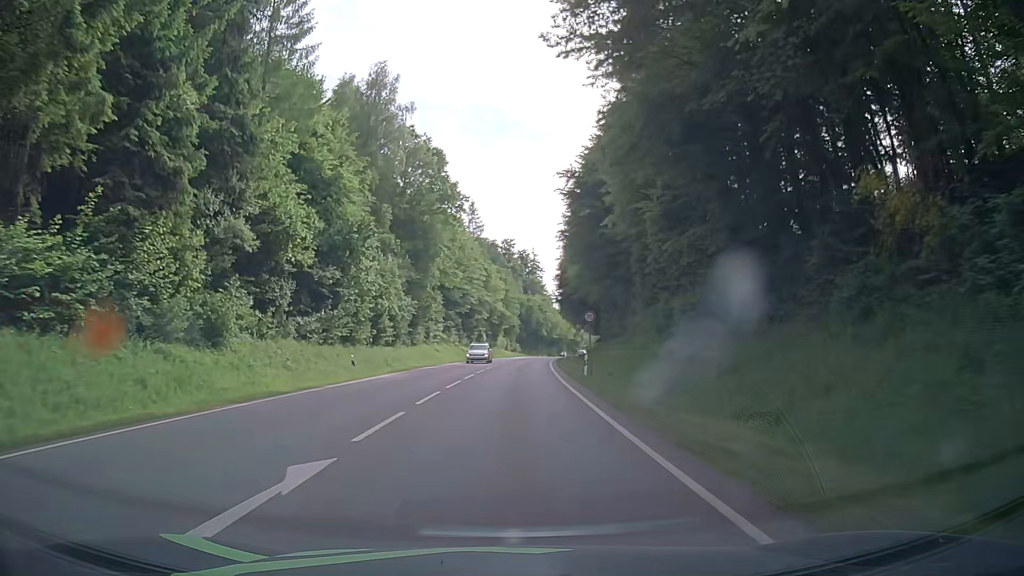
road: secondary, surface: asphalt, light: Day
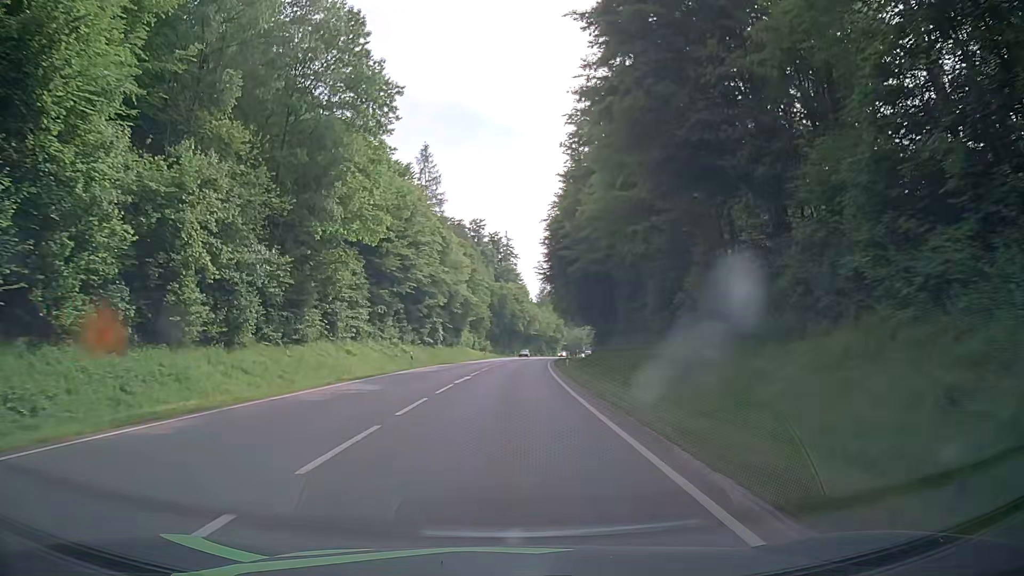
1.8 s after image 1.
(+0.5, +32.4) m; +3°
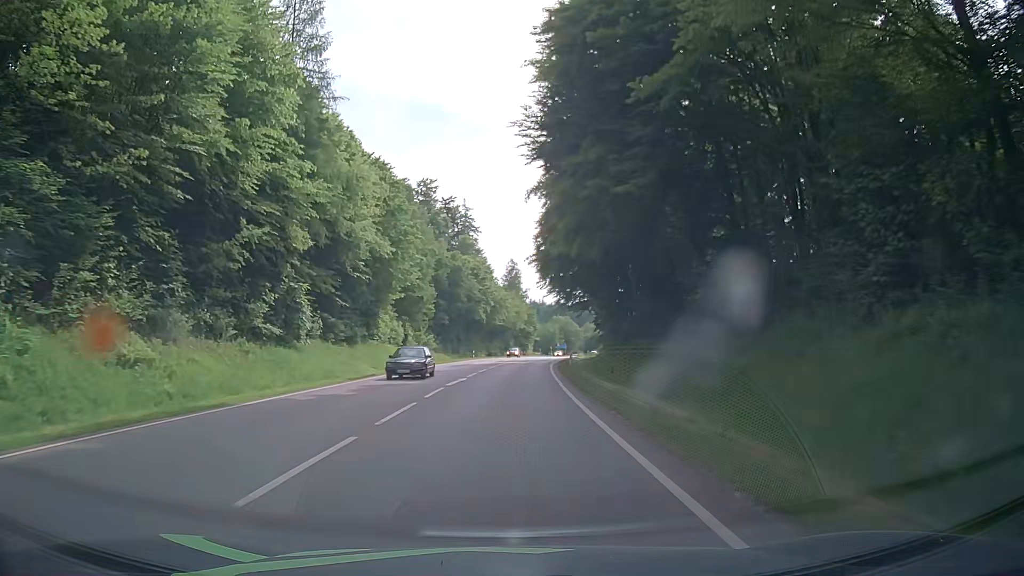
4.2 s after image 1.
(+1.0, +43.3) m; +3°
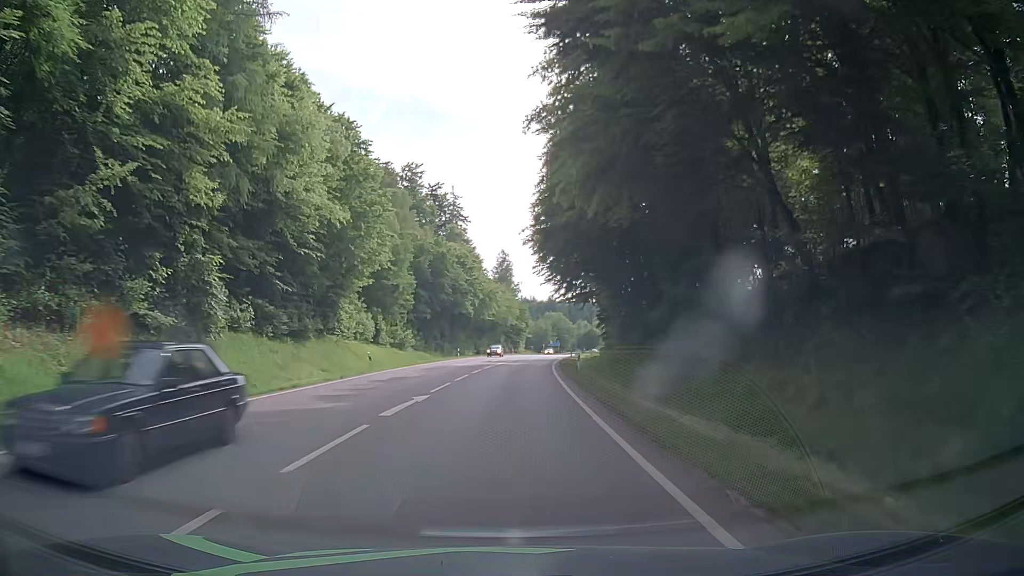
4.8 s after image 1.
(0.0, +10.8) m; 0°
(0, +10) (0, +20) (+1, +30) (+1, +40) (+2, +50) (+2, +60) (+3, +70) (+4, +80) (+6, +90) (+7, +100) m
